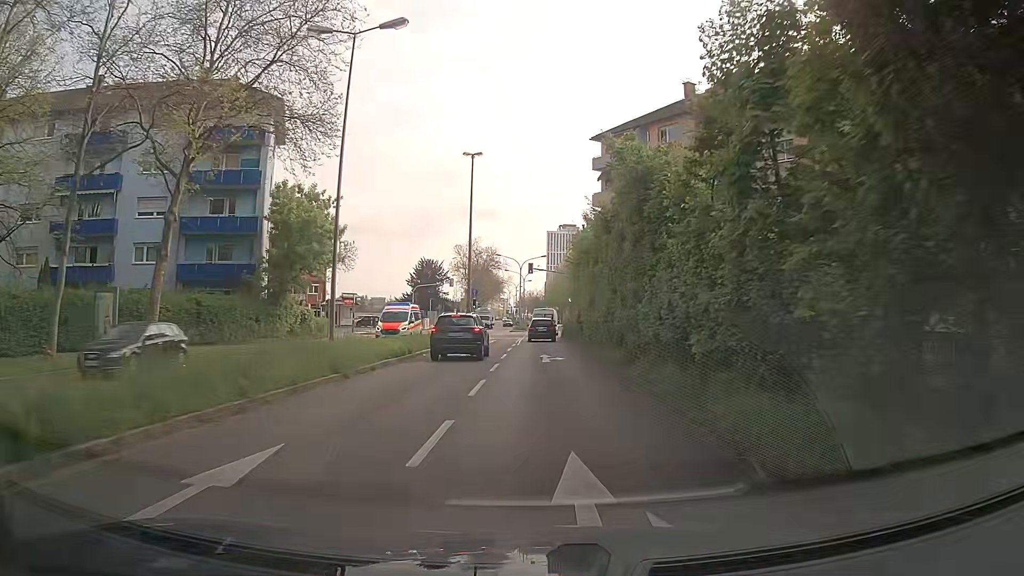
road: secondary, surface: asphalt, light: Day
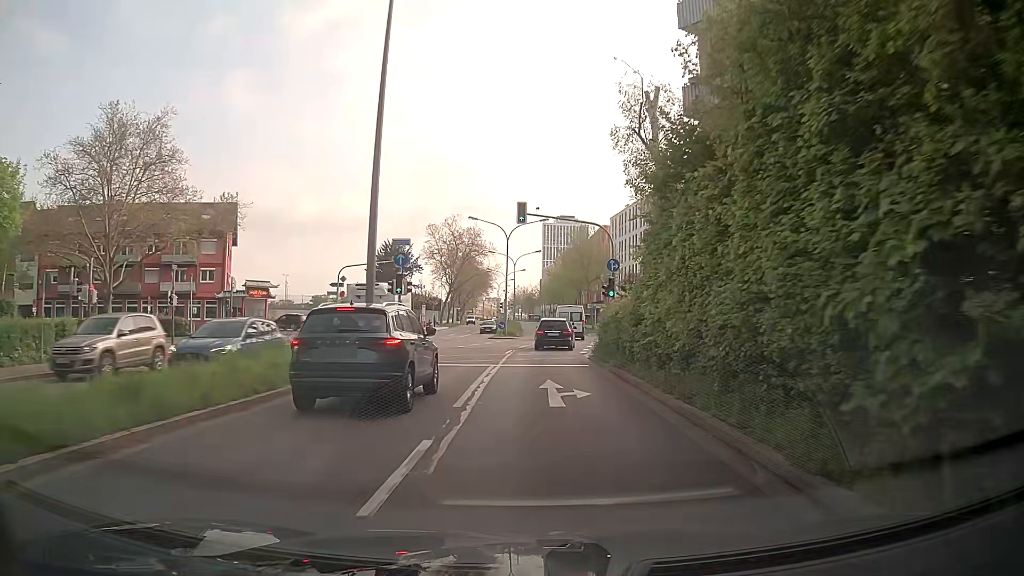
(+0.2, +31.5) m; 0°
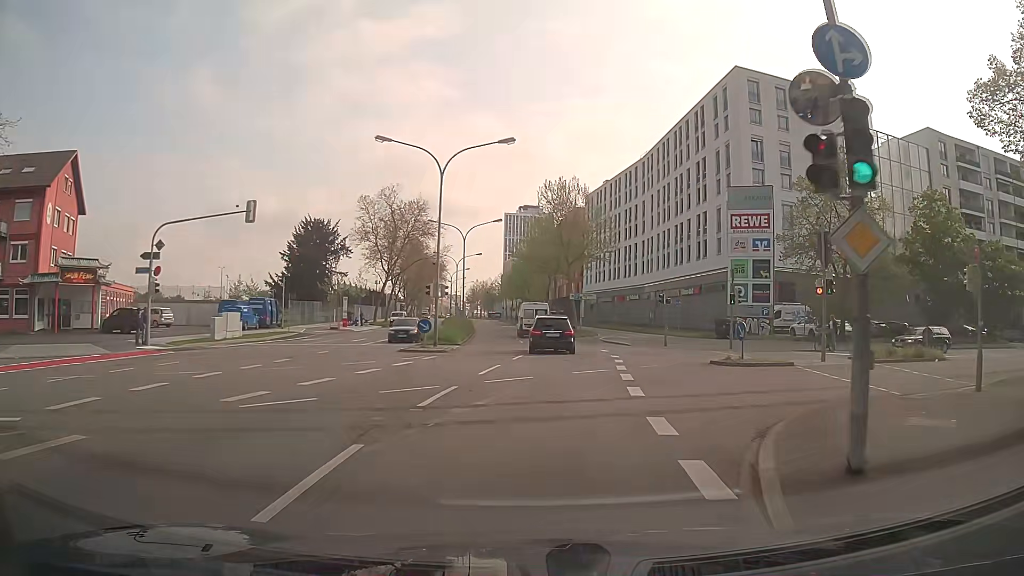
(+0.9, +24.5) m; +4°
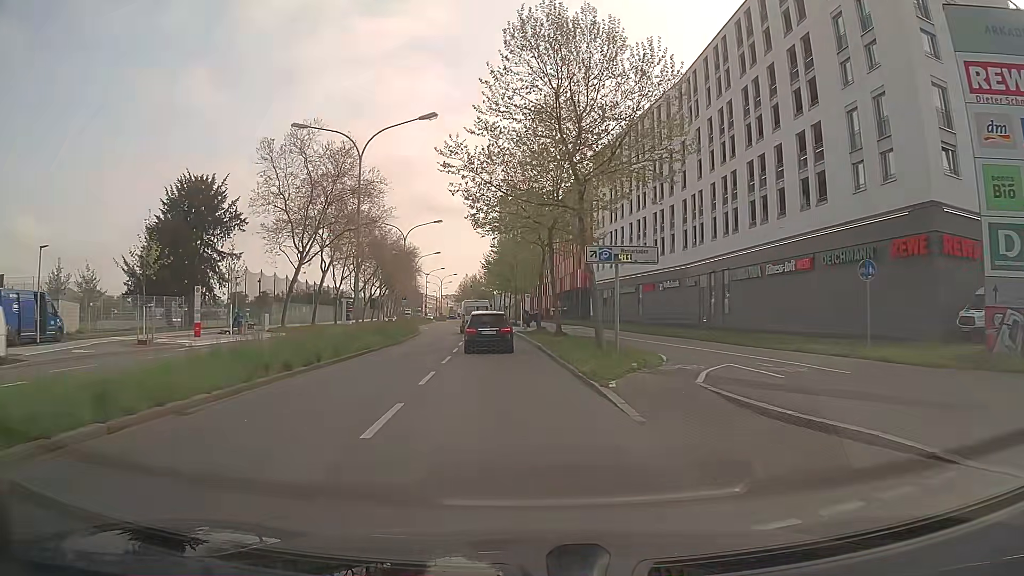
(+1.8, +31.7) m; +1°
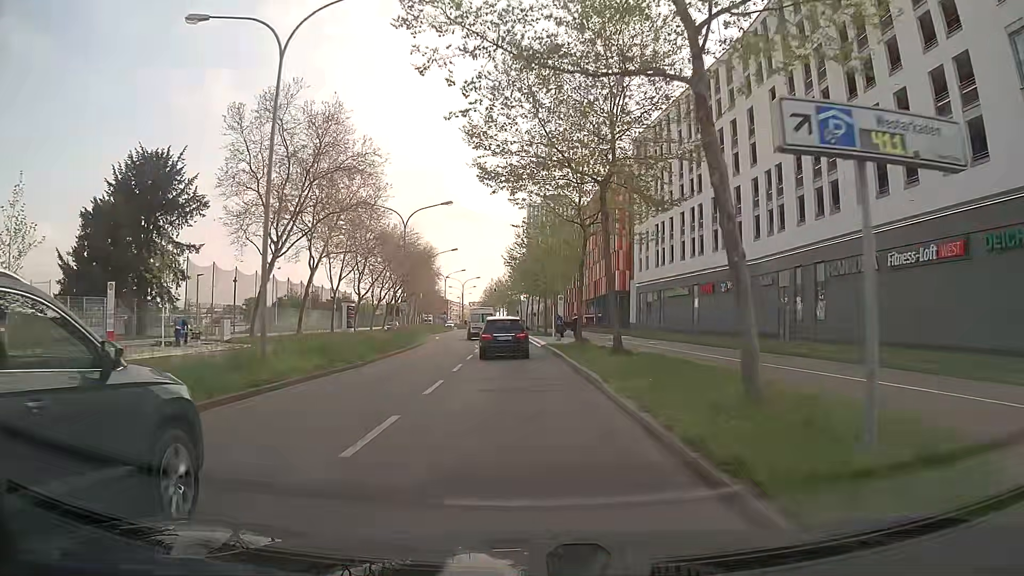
(-0.4, +13.1) m; -3°
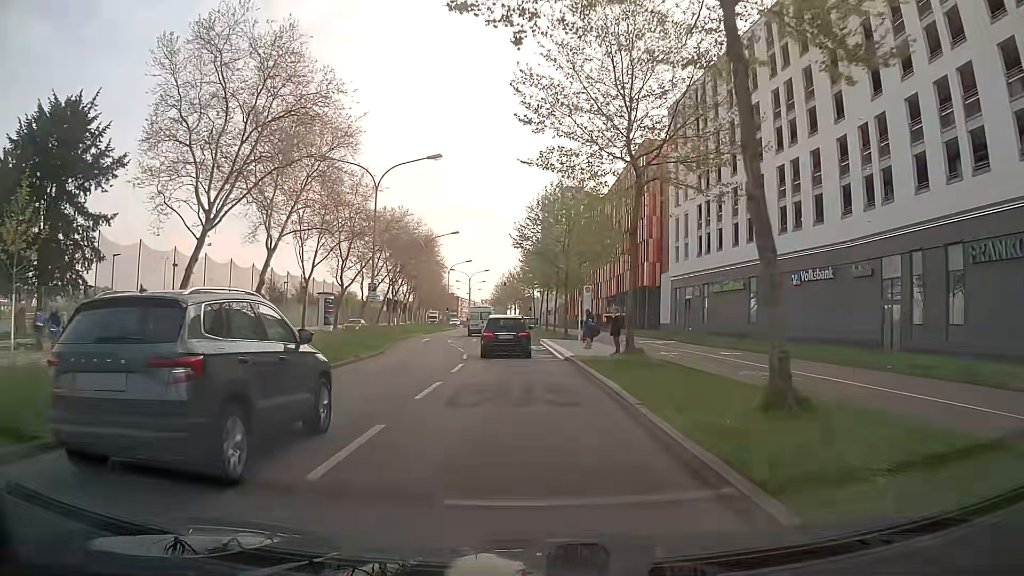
(-0.2, +13.2) m; -1°
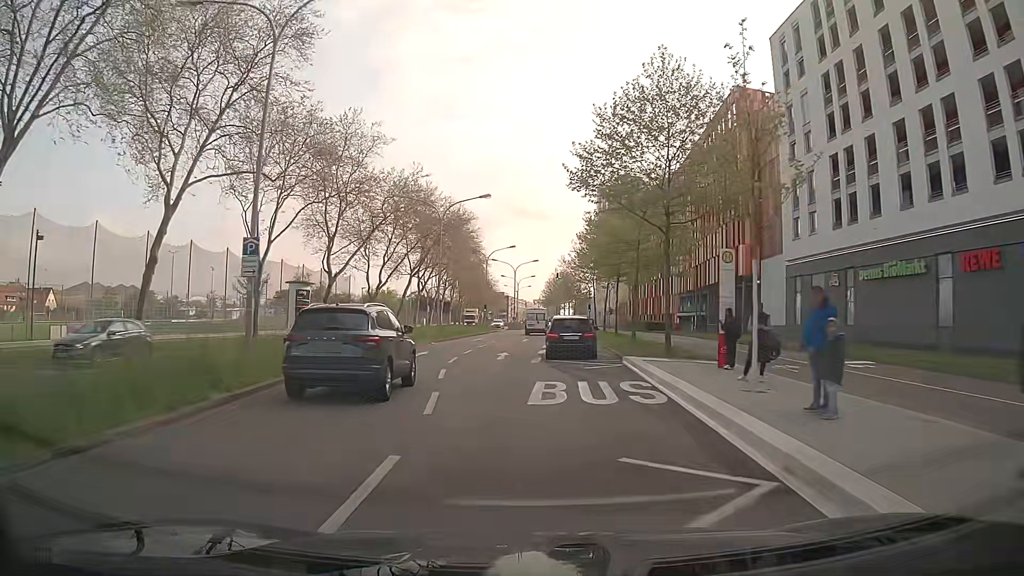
(-0.5, +20.1) m; -5°
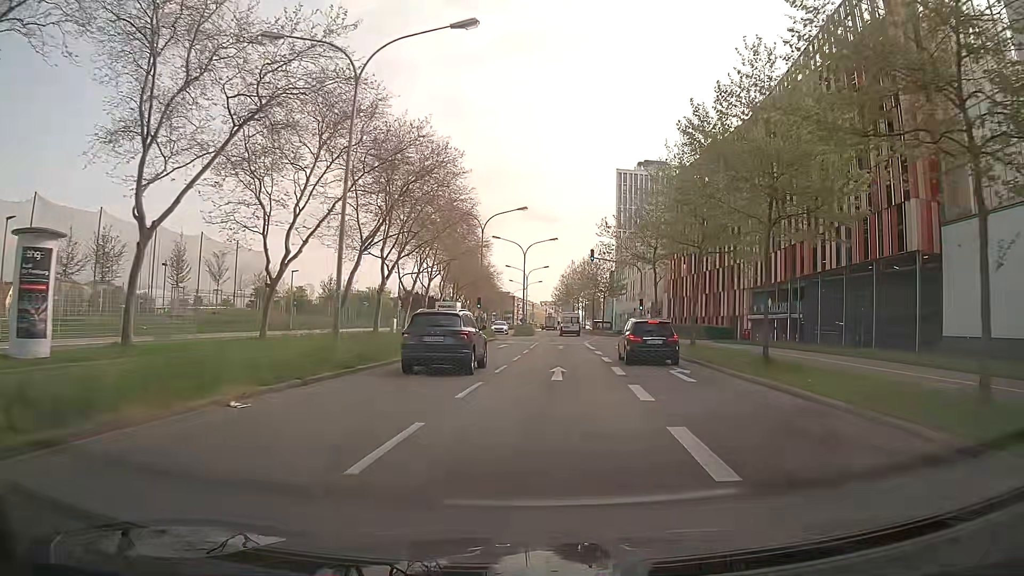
(-0.3, +28.2) m; +1°
(0, +10) (0, +20) (+1, +30) (+1, +40) (+1, +50) (+1, +60) (+1, +70) (+1, +80) (+1, +90) (+1, +100) m
